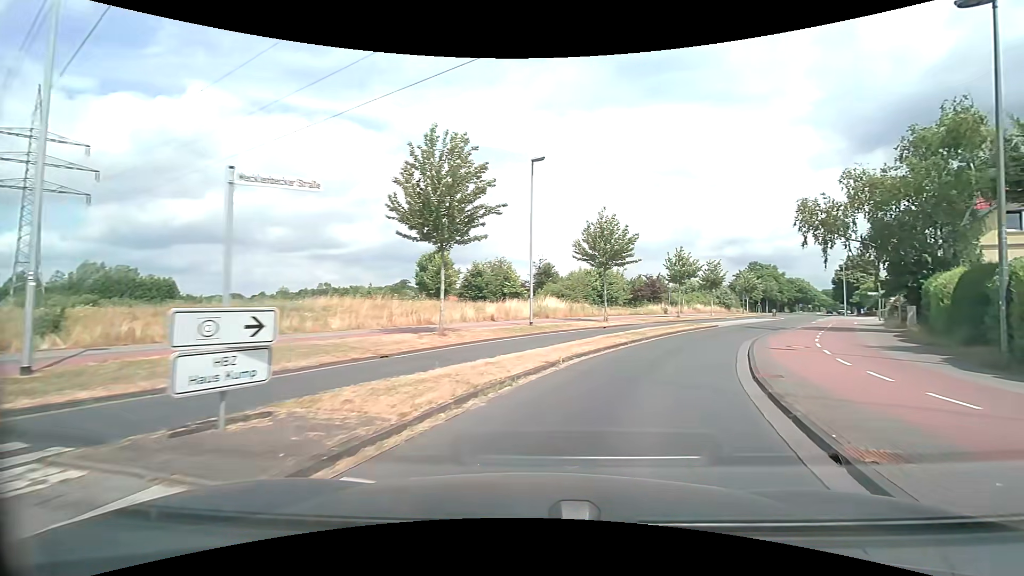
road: tertiary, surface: asphalt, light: Day
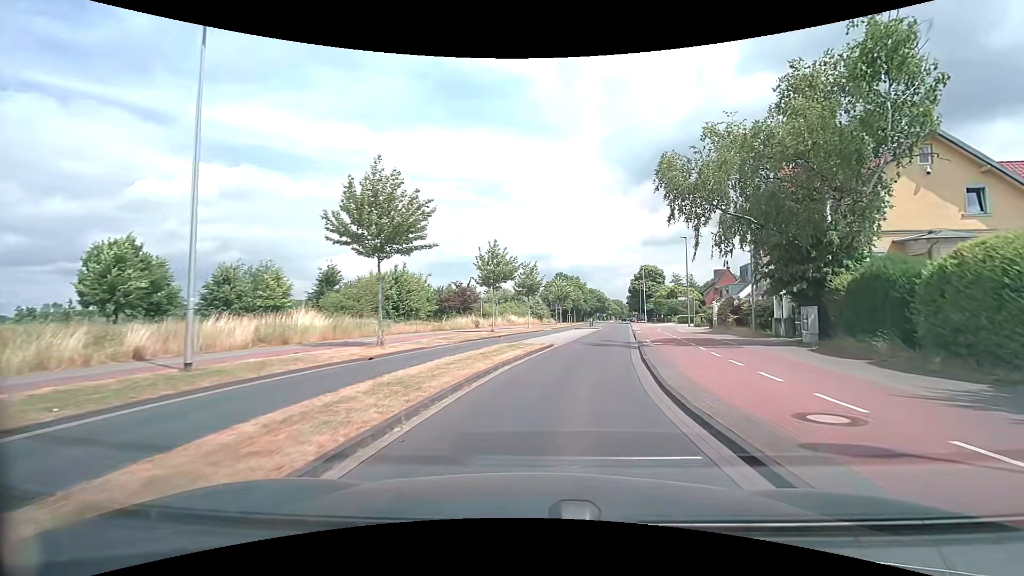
(+2.9, +13.8) m; +21°
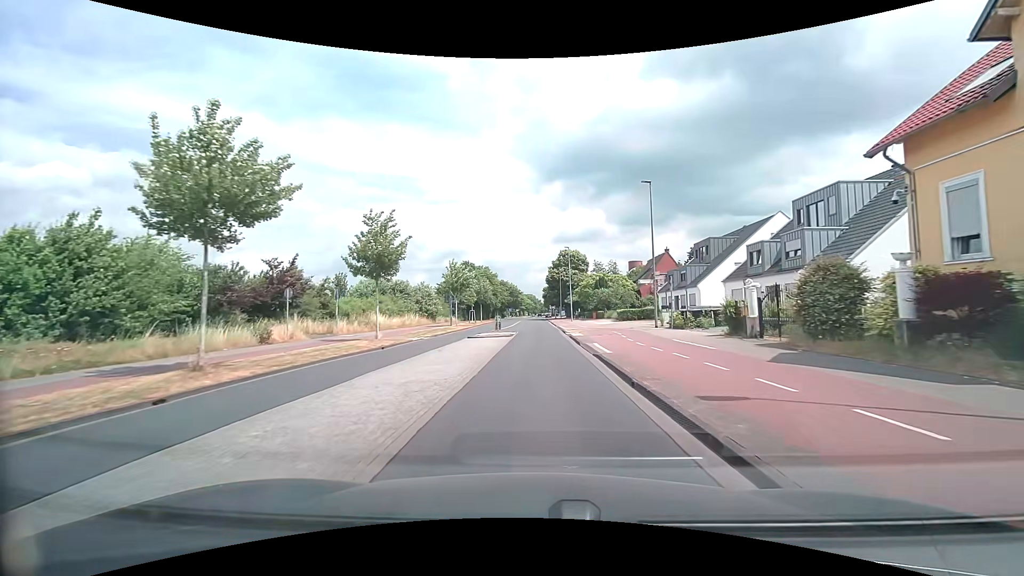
(+2.7, +25.0) m; +9°
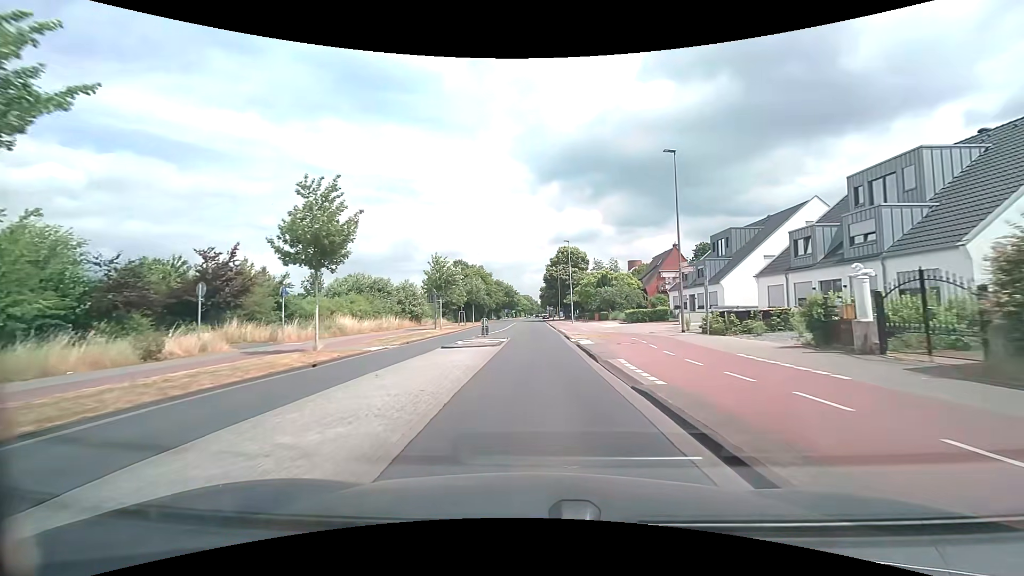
(+0.1, +7.1) m; +1°
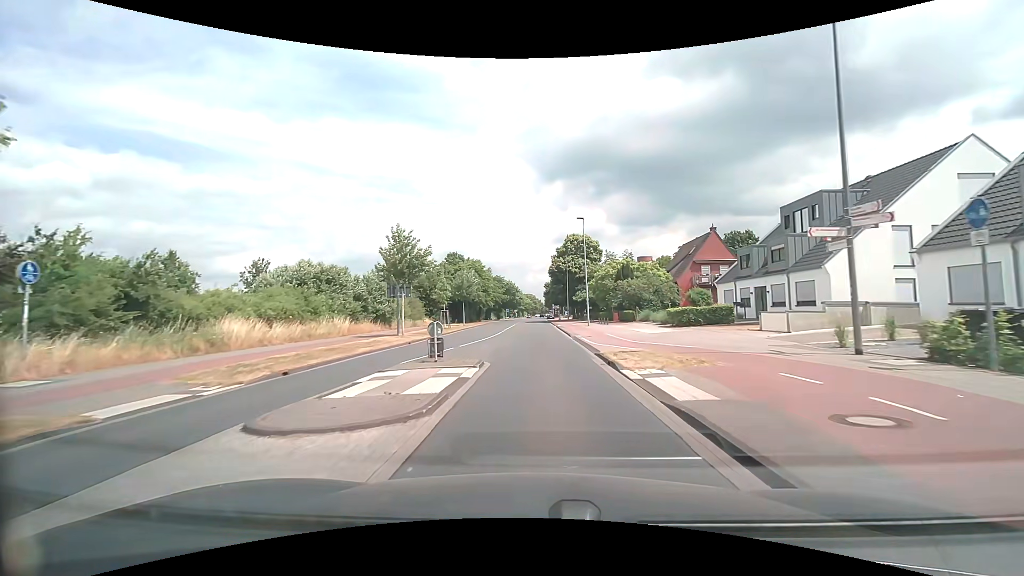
(-0.1, +14.6) m; -1°
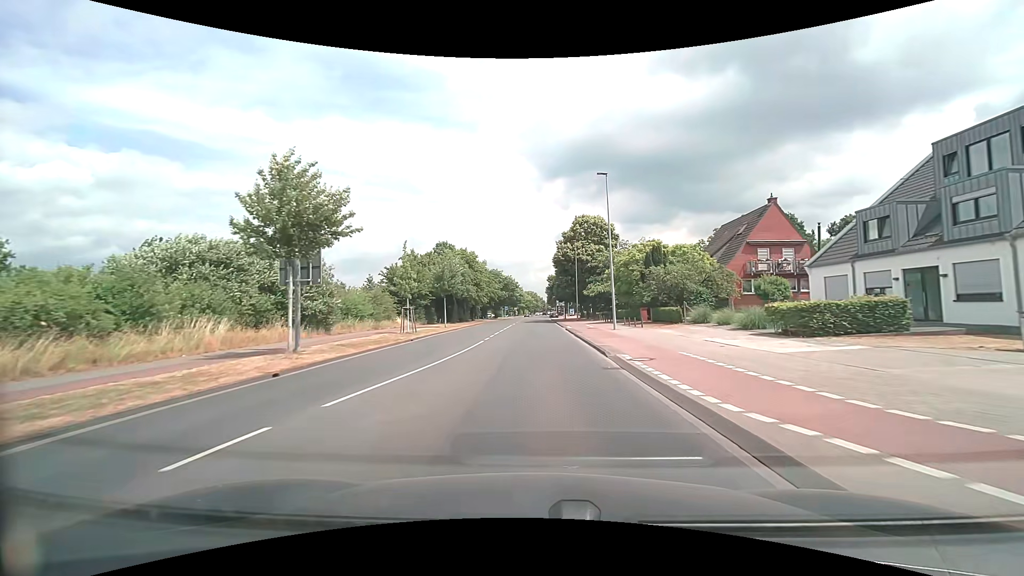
(0.0, +14.9) m; 0°
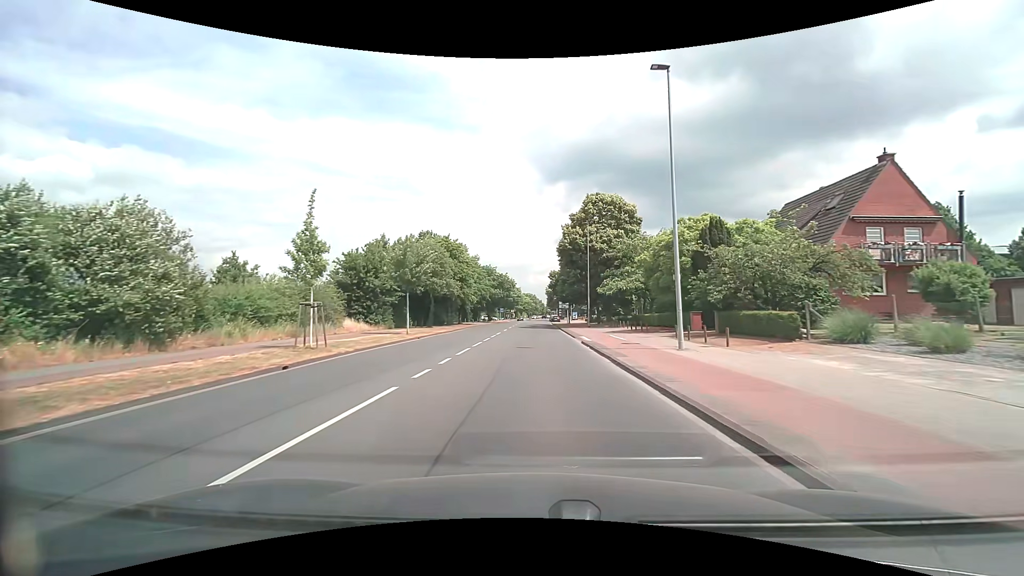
(+0.1, +14.9) m; +1°
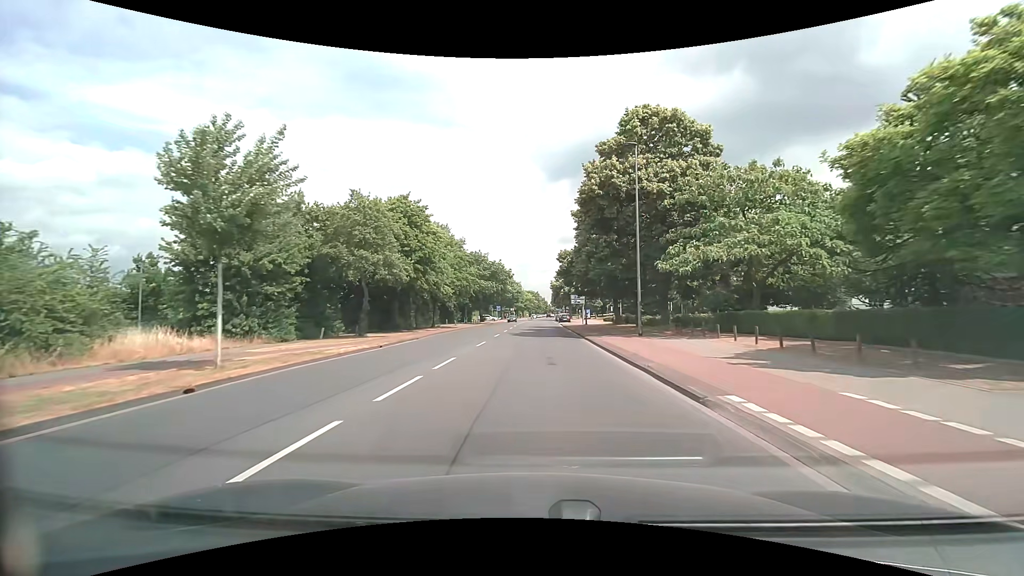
(-0.2, +22.6) m; -1°
(0, +10) (0, +20) (0, +30) (0, +40) (0, +50) (0, +60) (+1, +70) (+1, +80) (+1, +90) (+1, +100) m
